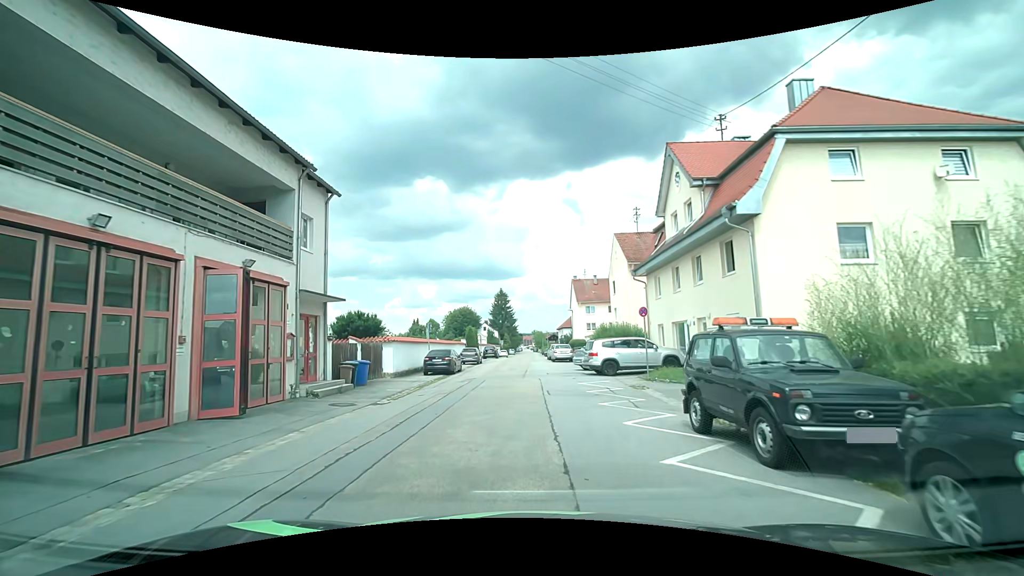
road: residential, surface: asphalt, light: Day
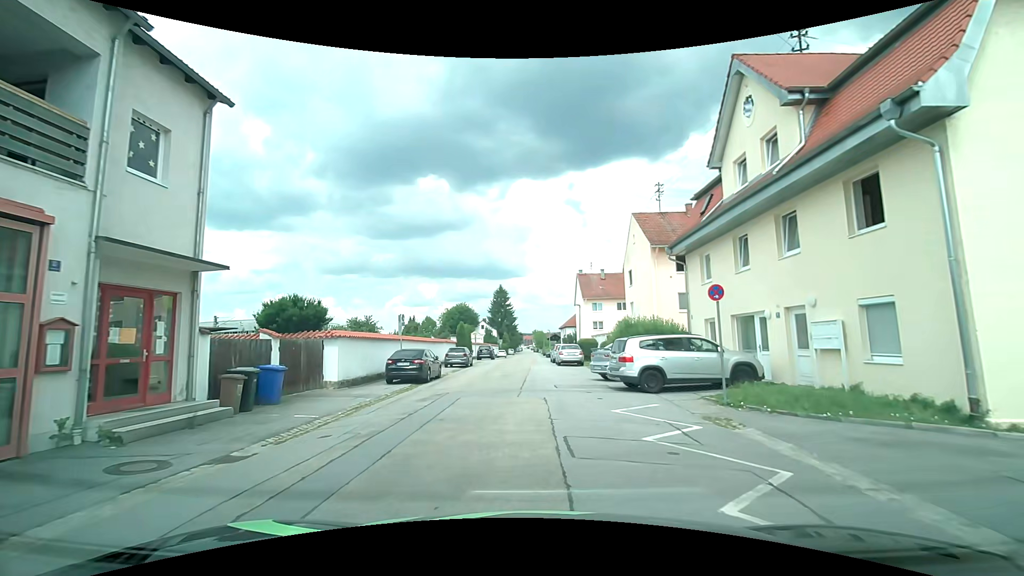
(+0.1, +7.6) m; +1°
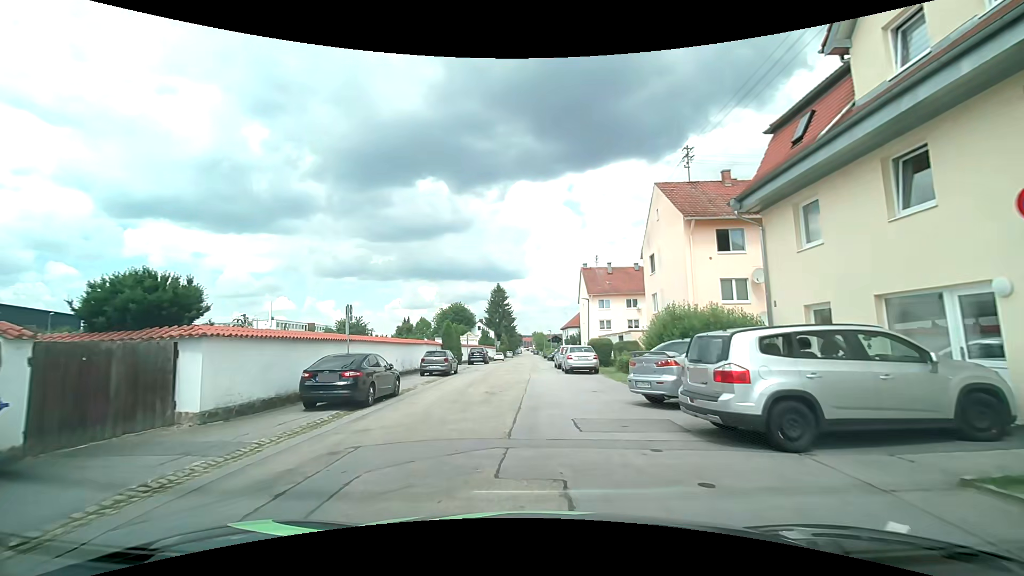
(0.0, +7.7) m; 0°
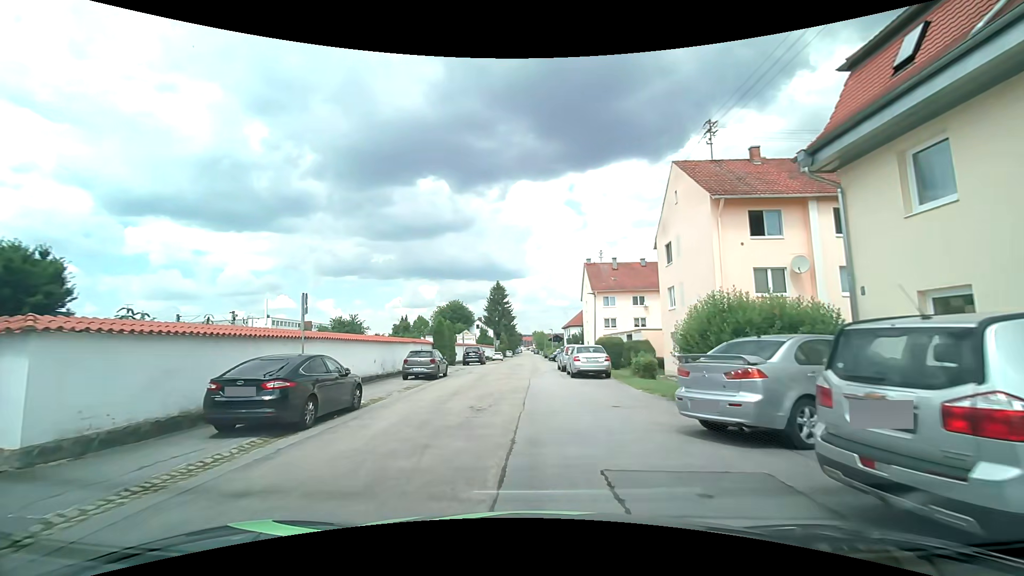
(0.0, +3.9) m; 0°
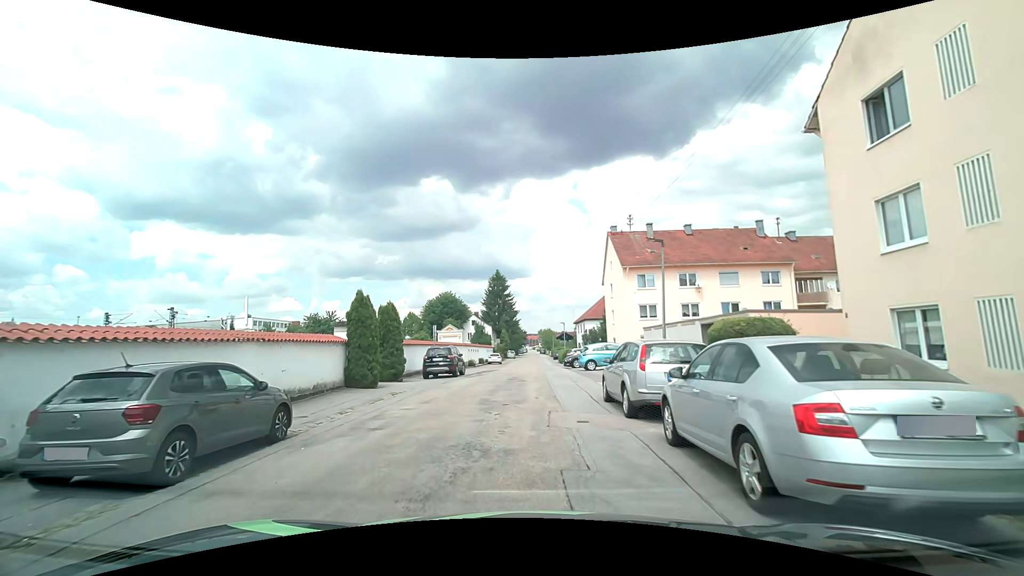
(-0.1, +18.0) m; 0°
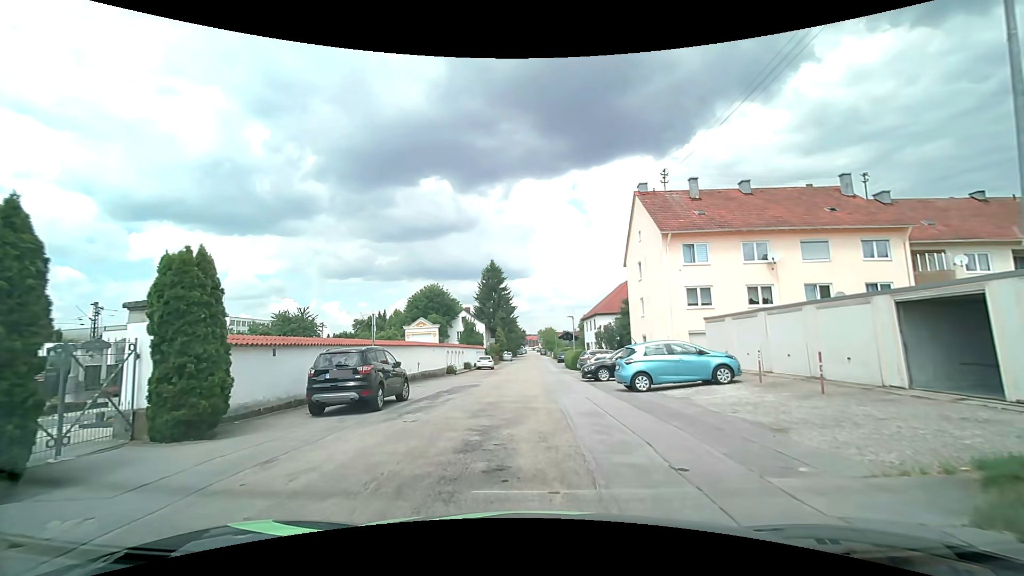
(-0.2, +13.6) m; -2°
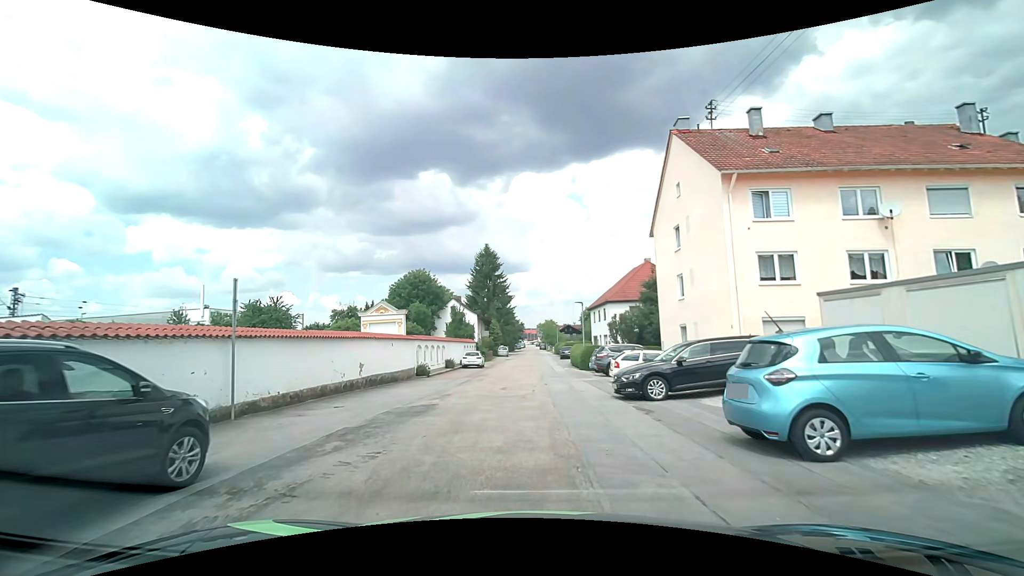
(+0.2, +10.0) m; +1°
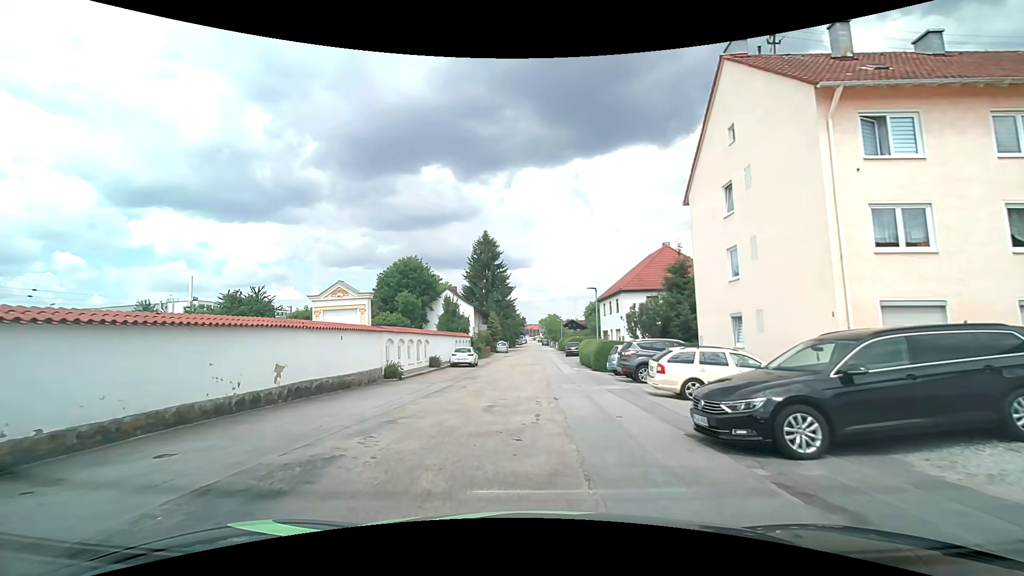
(-0.1, +6.9) m; -1°
